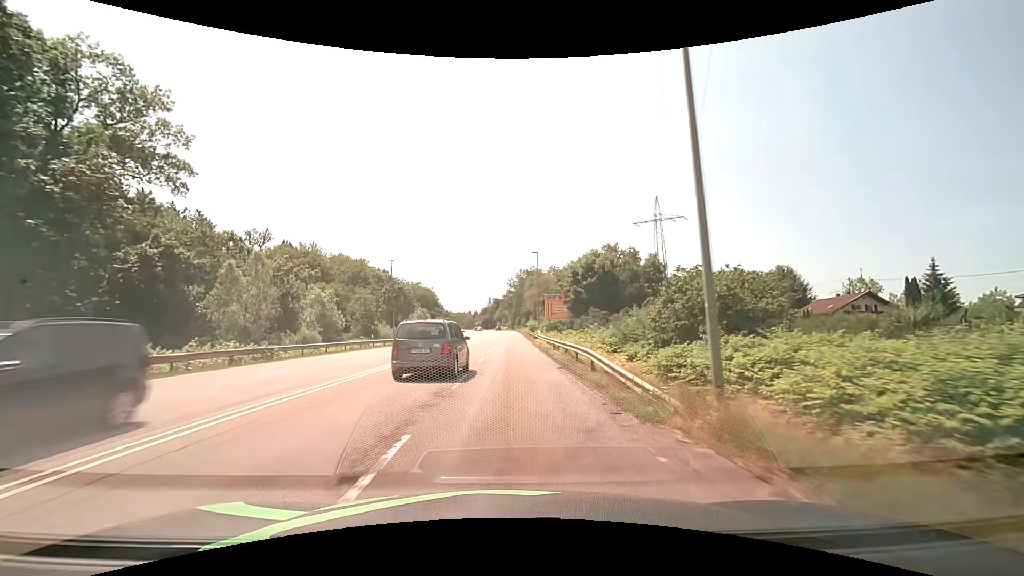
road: secondary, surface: asphalt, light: Day
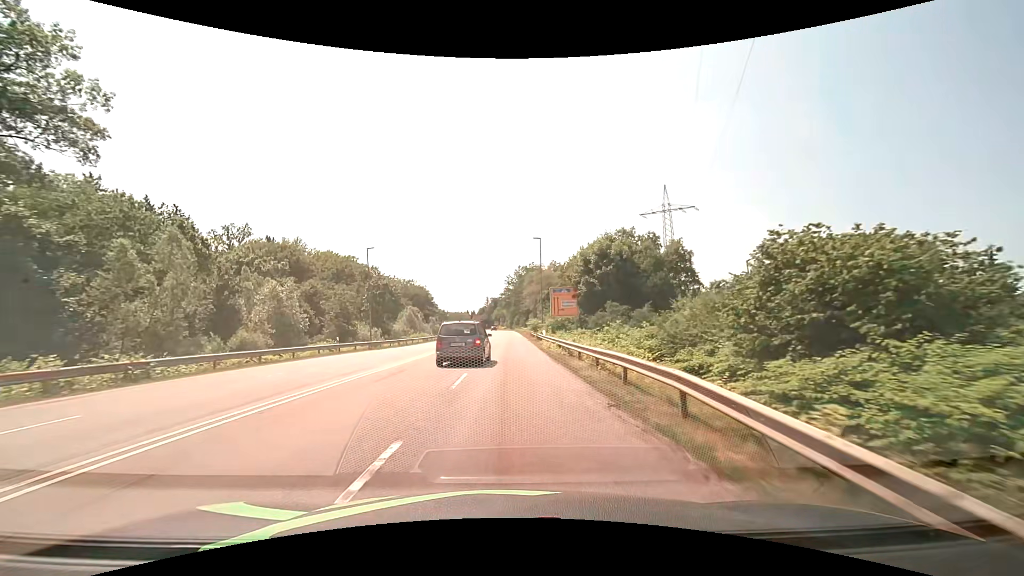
(+0.1, +9.2) m; 0°
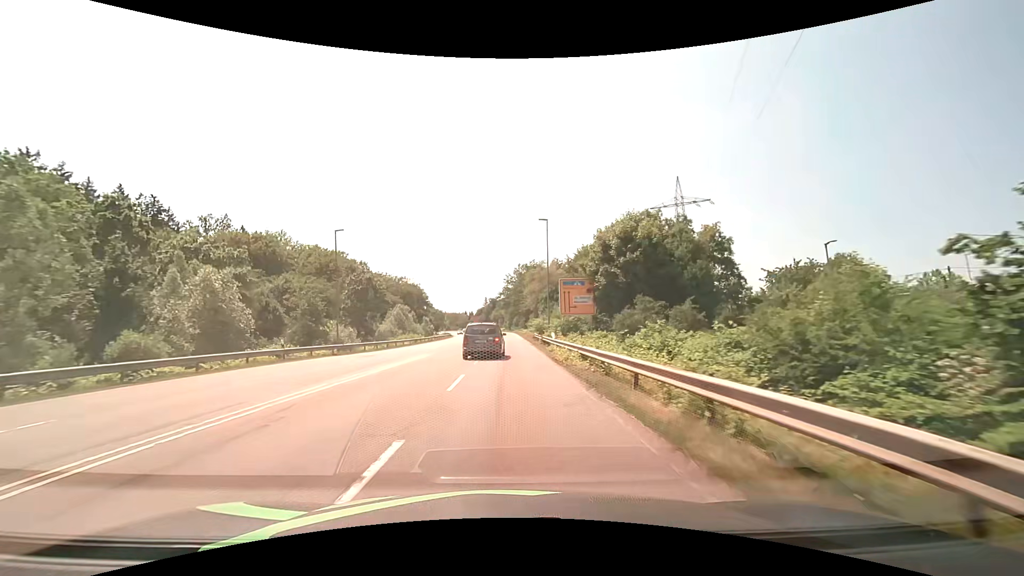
(0.0, +9.2) m; 0°
